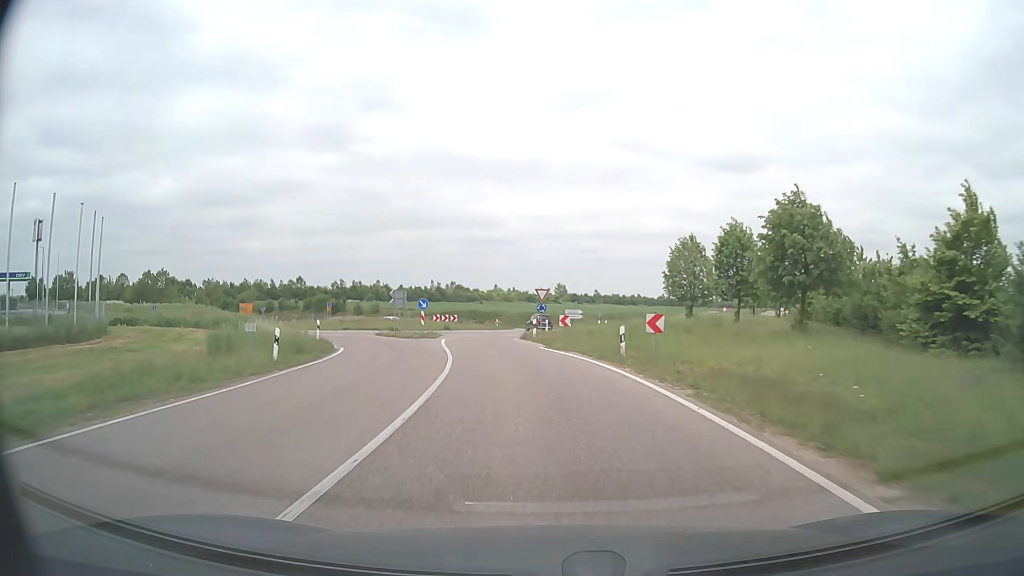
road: secondary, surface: asphalt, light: Day
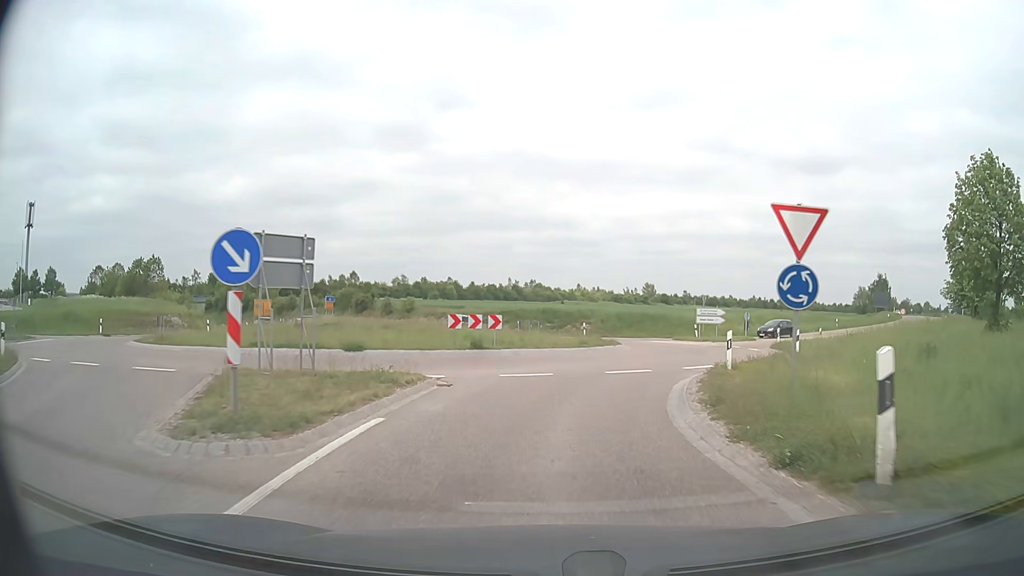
(-2.1, +28.8) m; -6°
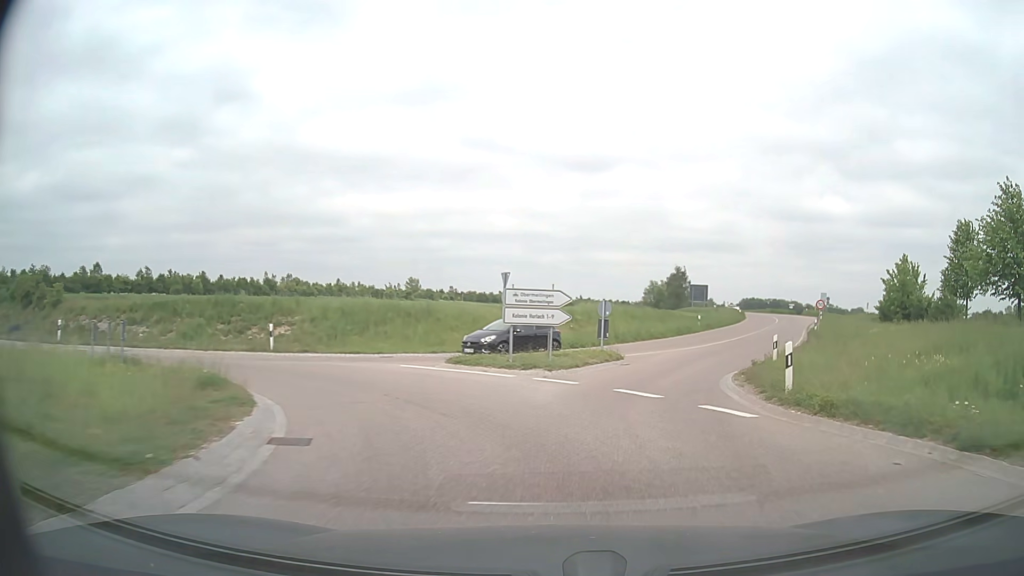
(+4.1, +26.3) m; +20°
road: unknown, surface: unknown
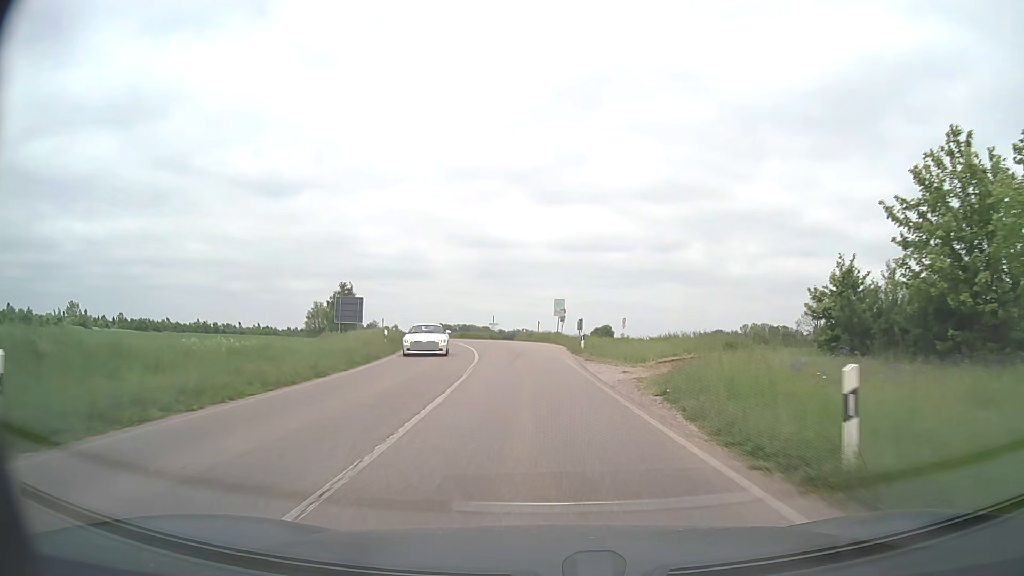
(+13.4, +41.0) m; +26°
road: secondary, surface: asphalt
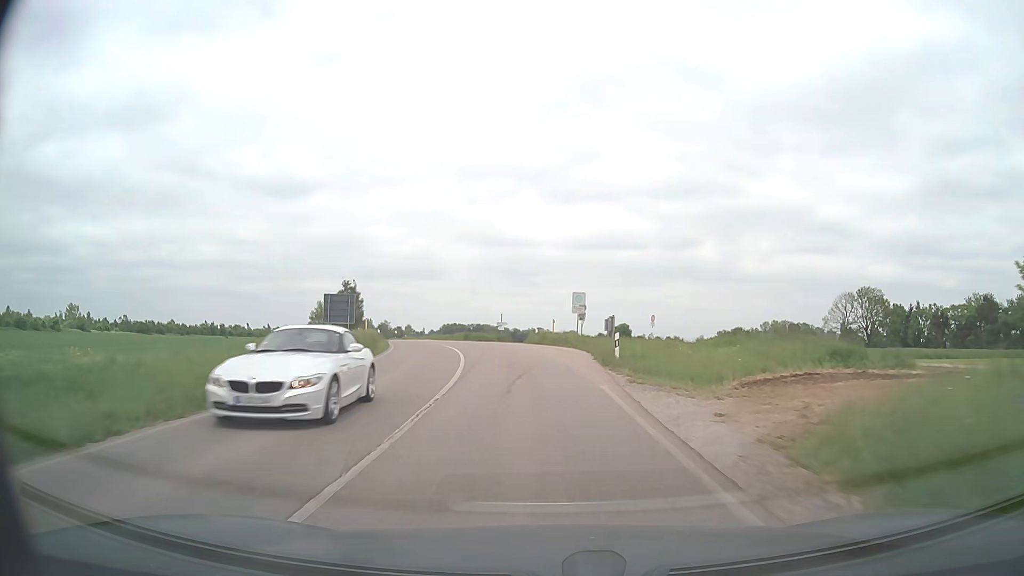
(-0.1, +9.6) m; -1°
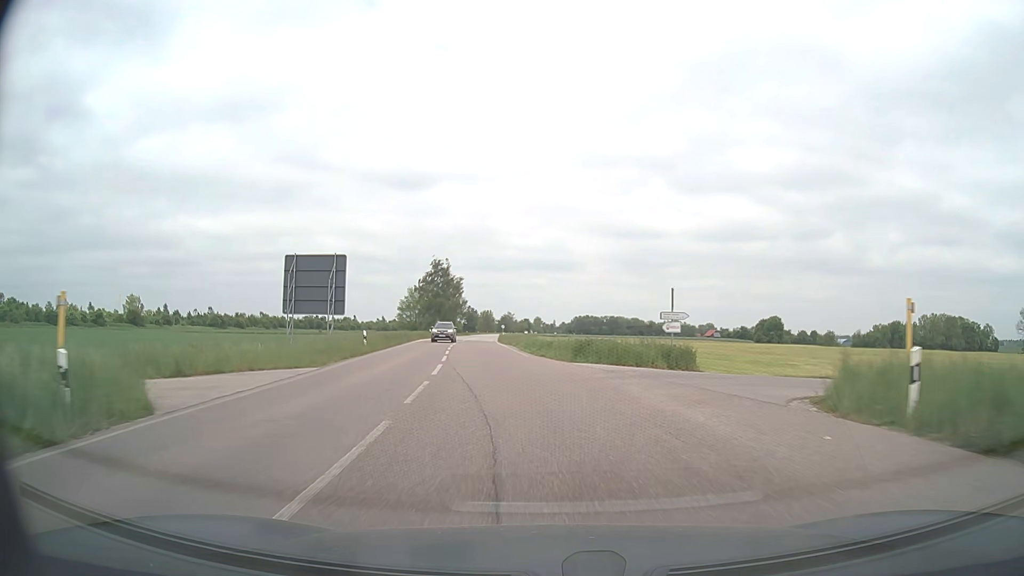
(-3.5, +38.8) m; -11°
